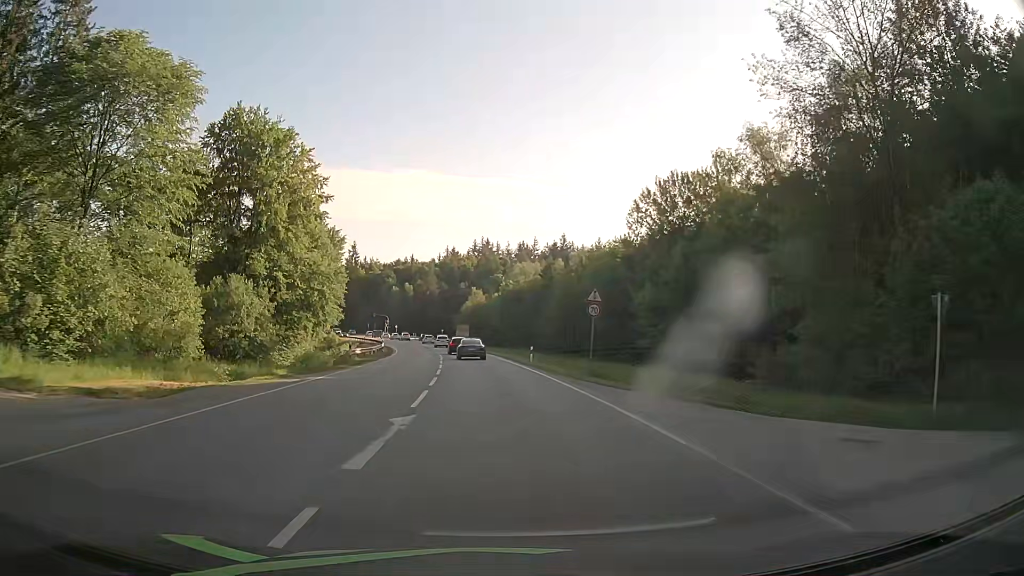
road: secondary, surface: asphalt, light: Day
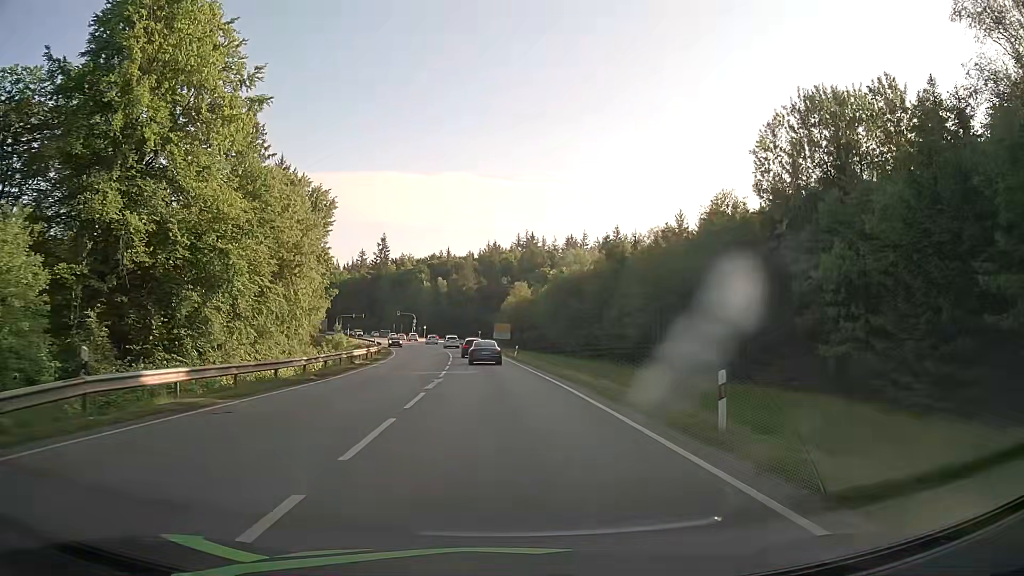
(-1.0, +29.6) m; -4°
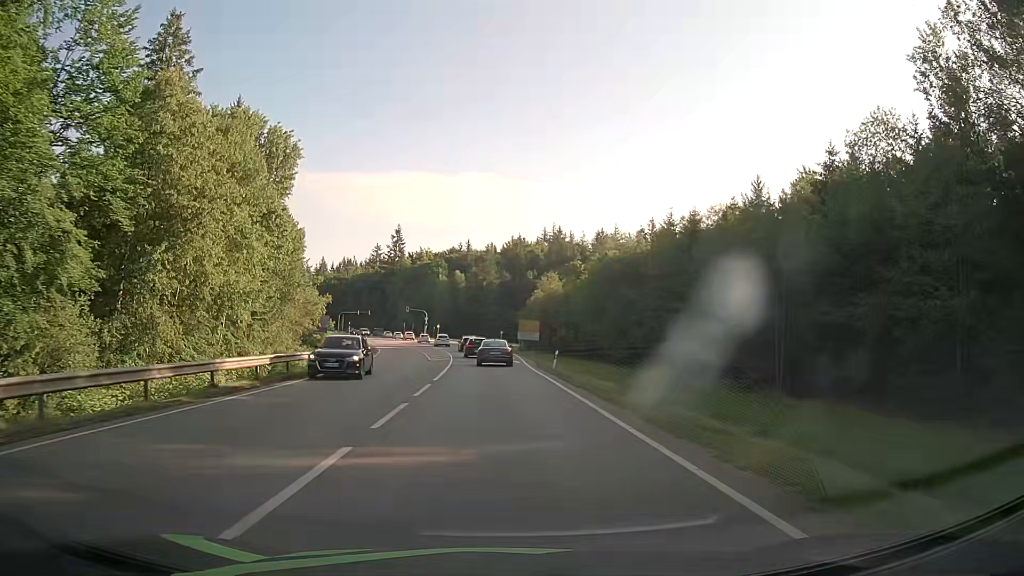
(-0.2, +21.5) m; -2°
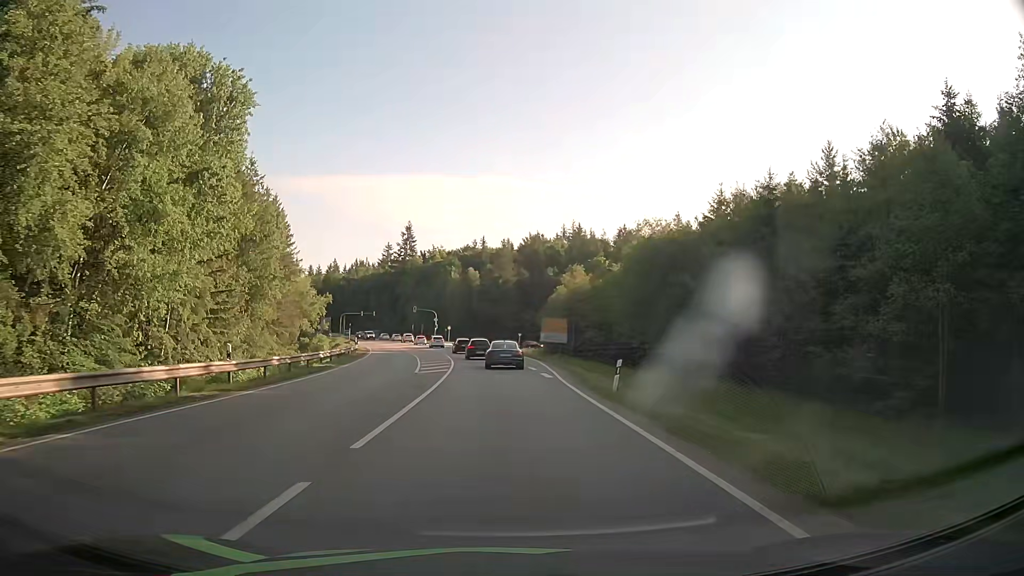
(-0.1, +14.1) m; -1°
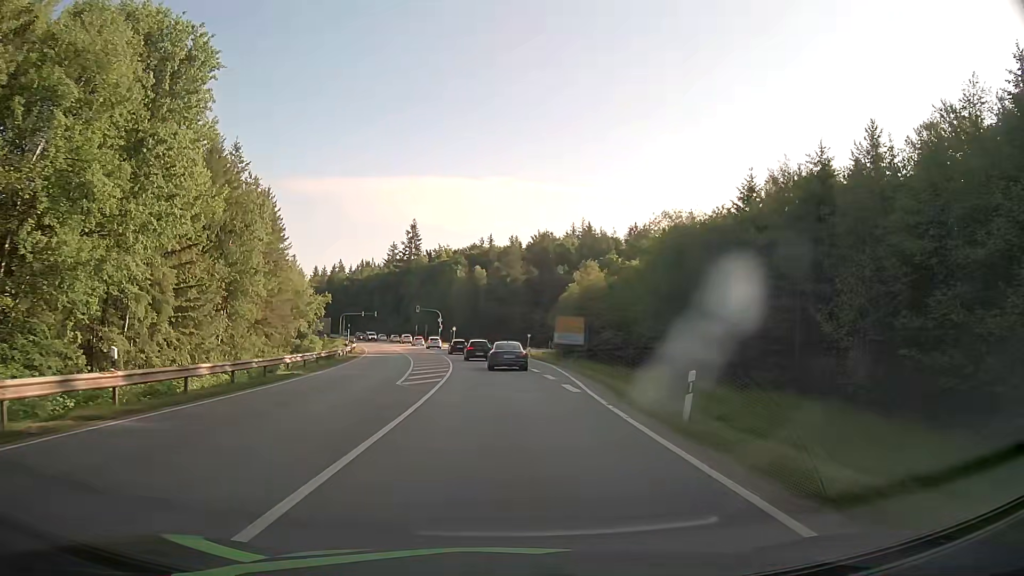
(-0.1, +7.0) m; -1°
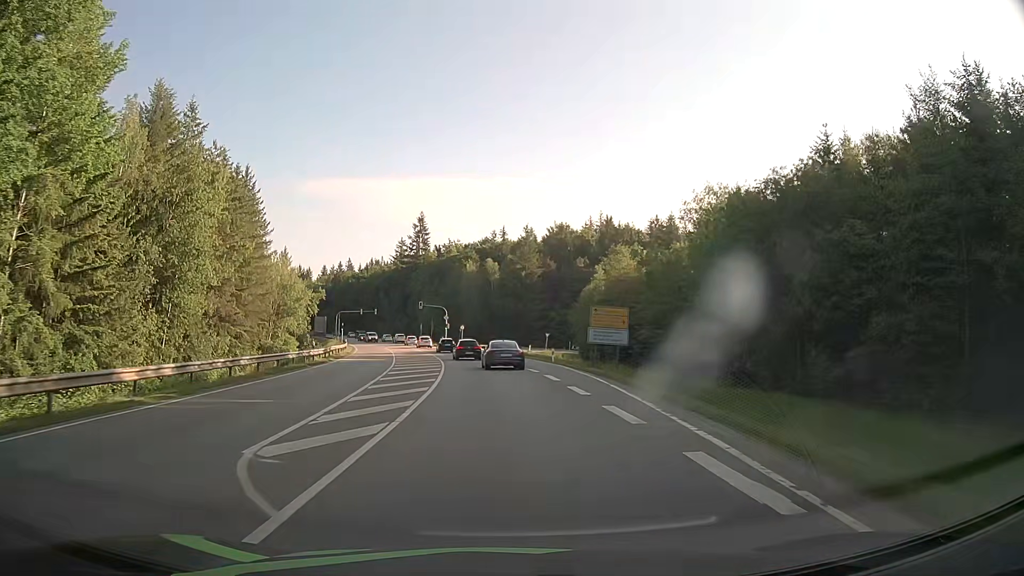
(-0.2, +13.9) m; -1°
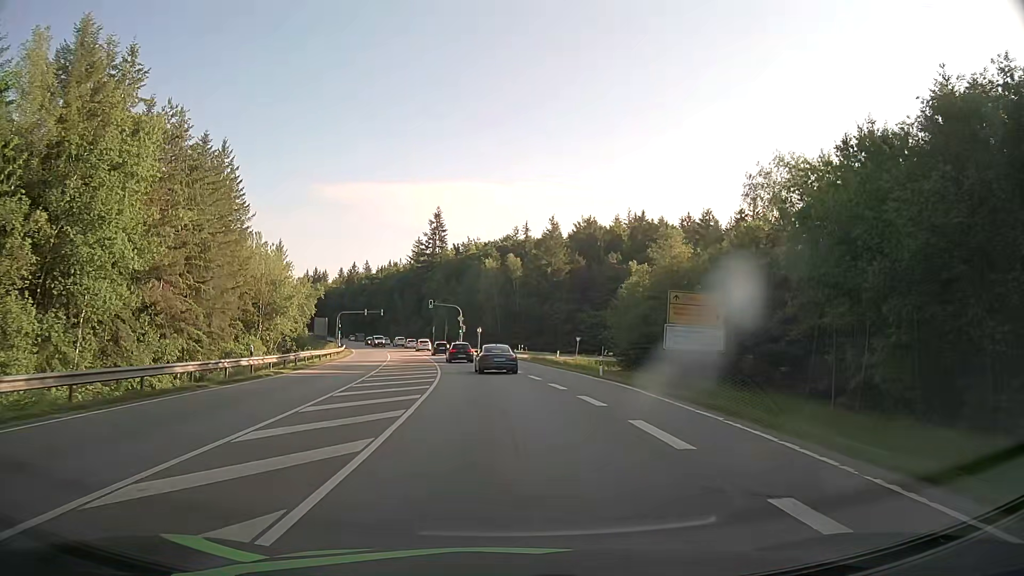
(-0.4, +14.5) m; -2°
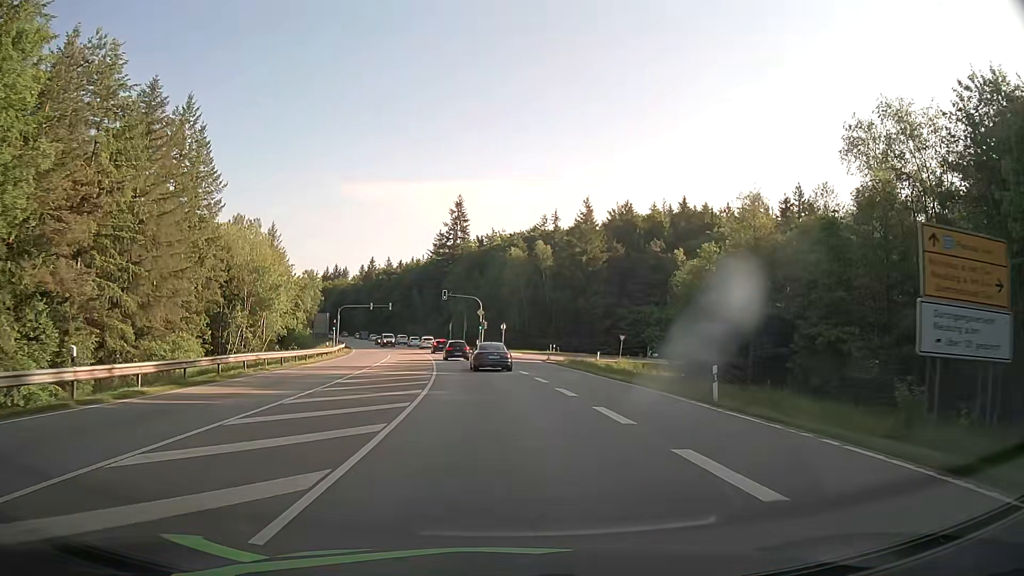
(-0.3, +15.3) m; -2°
(0, +10) (-1, +20) (-1, +30) (-2, +40) (-3, +50) (-5, +60) (-7, +70) (-9, +79) (-11, +89) (-13, +99) m
